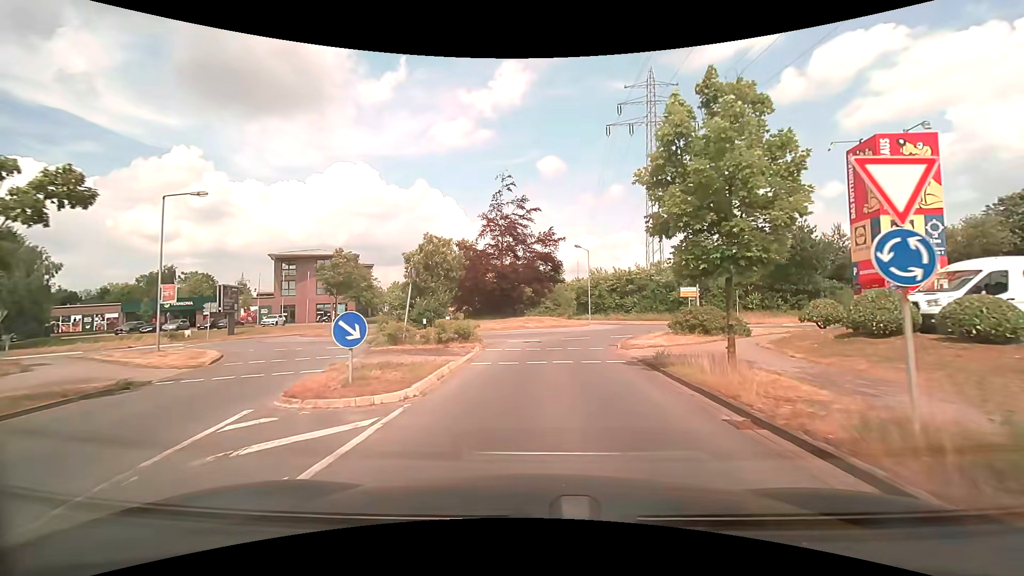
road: residential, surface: asphalt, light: Day
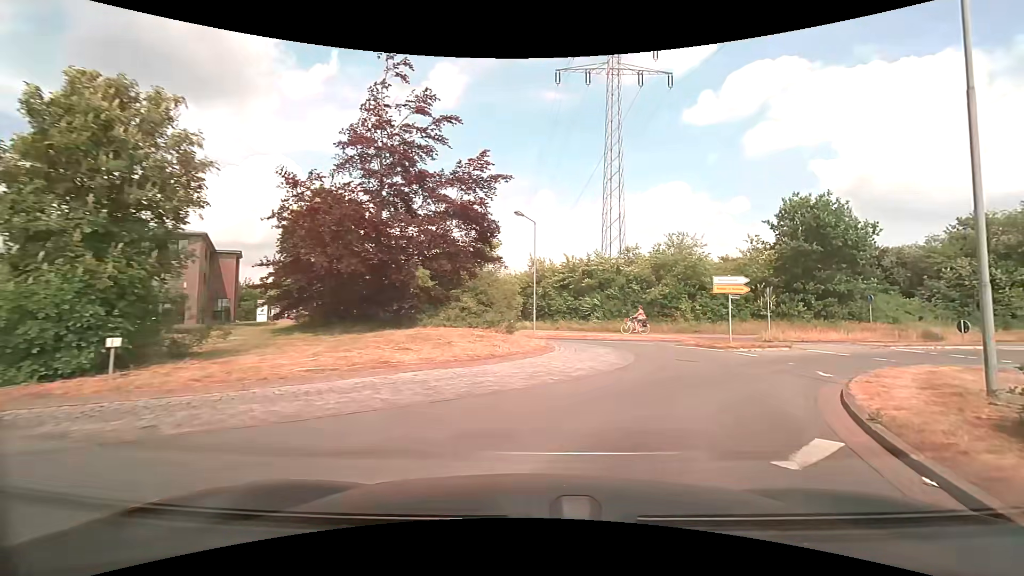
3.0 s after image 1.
(+0.3, +19.4) m; +7°
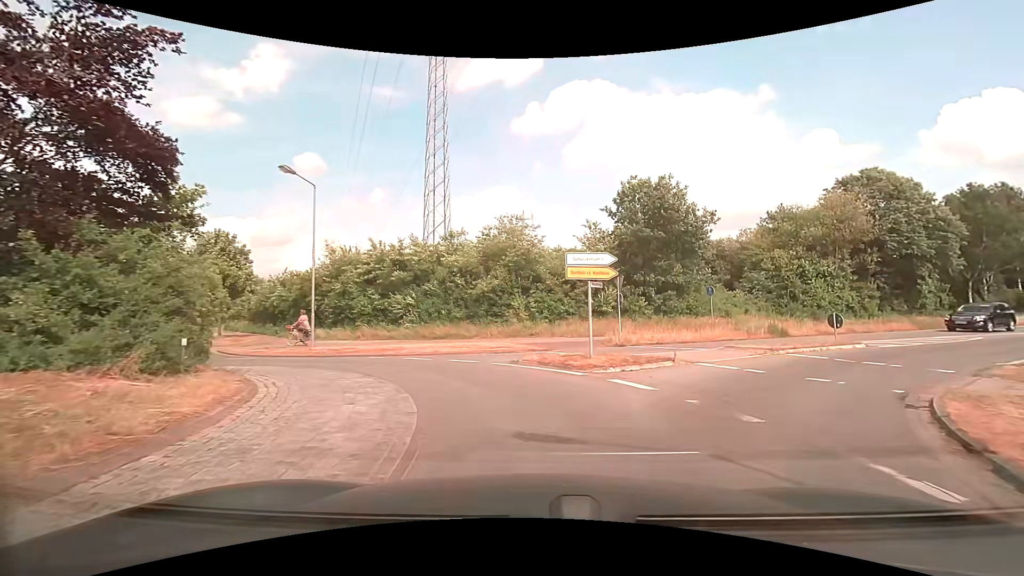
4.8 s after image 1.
(+1.9, +9.1) m; +20°
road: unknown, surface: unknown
(-1, +10) (-7, +18) (-17, +19) (-25, +14) (-30, +6) (-36, -2) (-44, -9) (-52, -14) (-60, -20) (-69, -25) m
